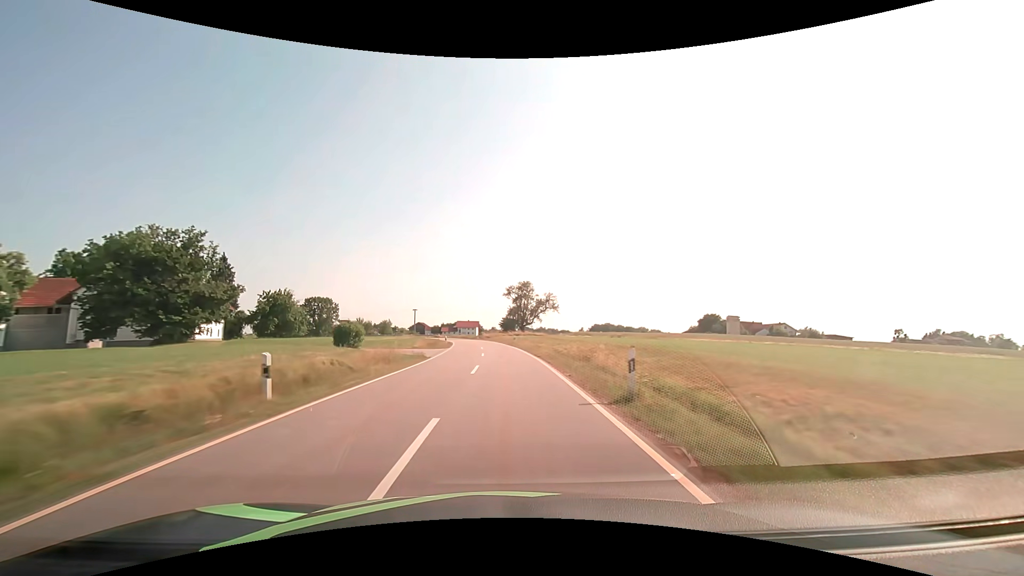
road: tertiary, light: Day
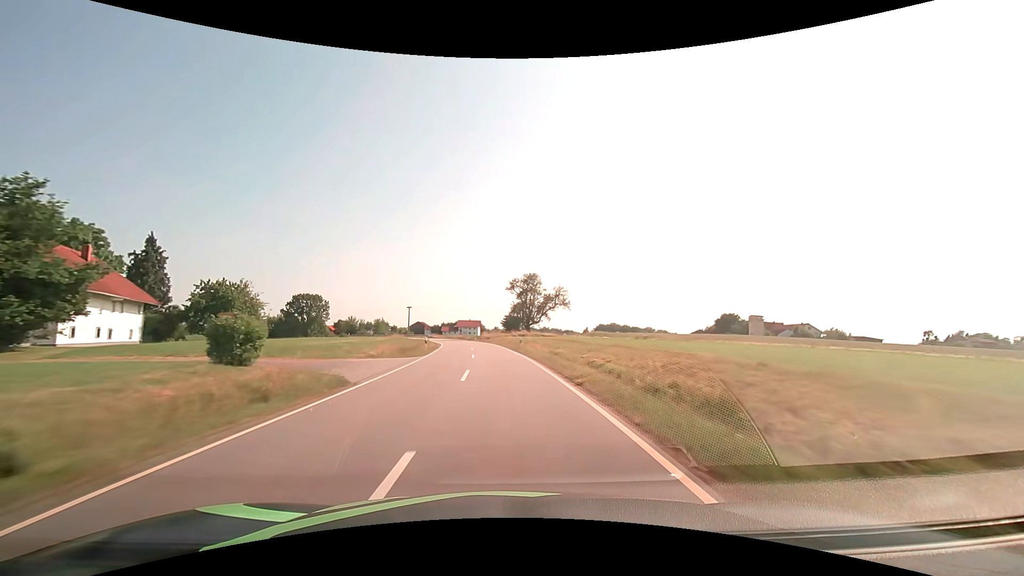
(0.0, +14.2) m; 0°
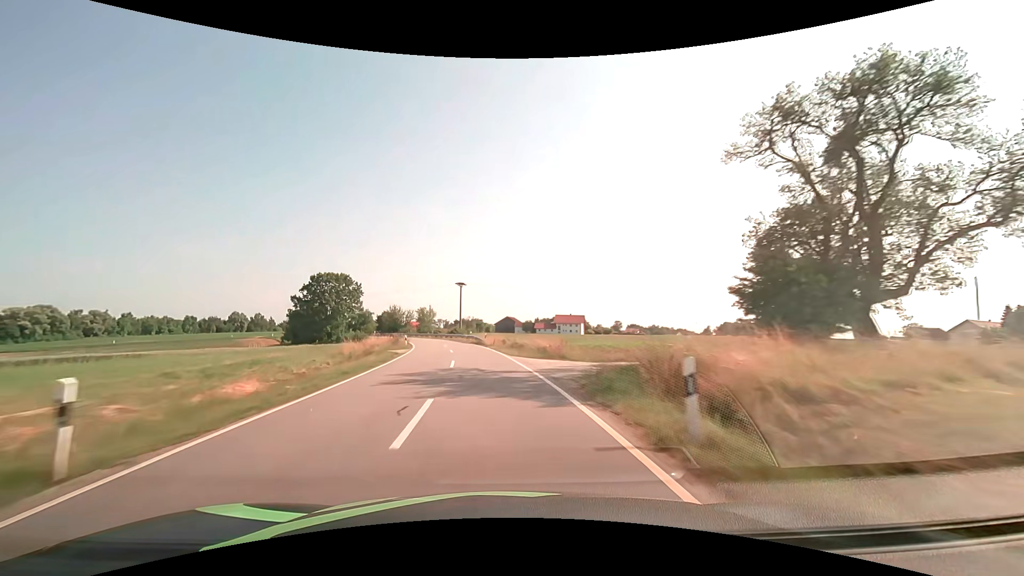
(-5.4, +68.7) m; -11°
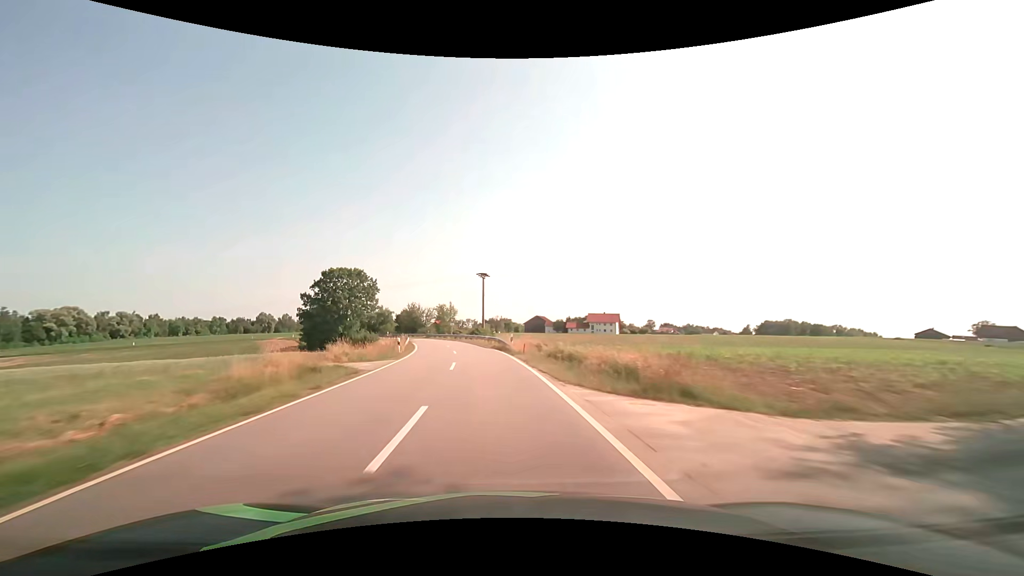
(-0.4, +13.0) m; -3°
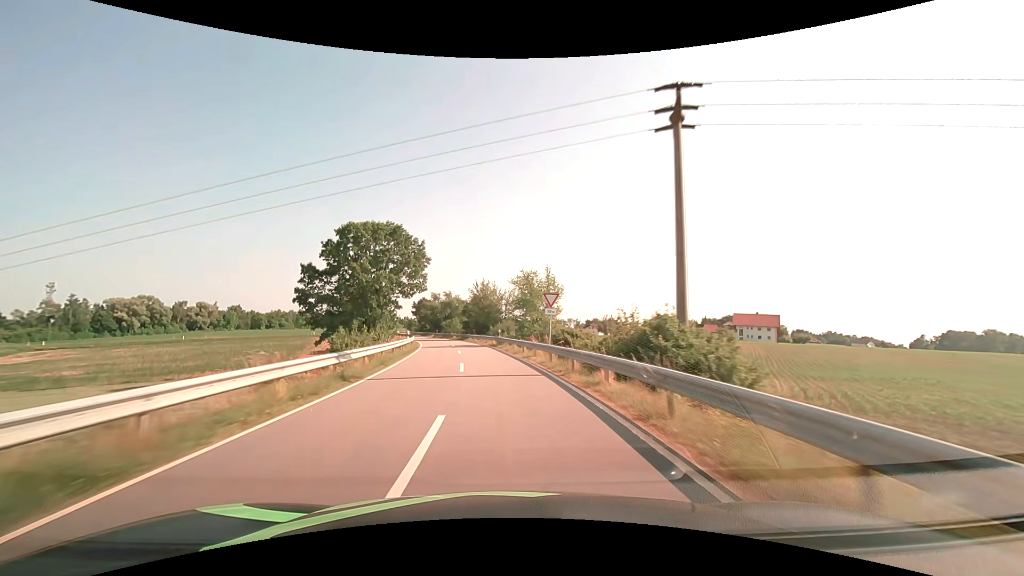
(-5.4, +49.3) m; -12°
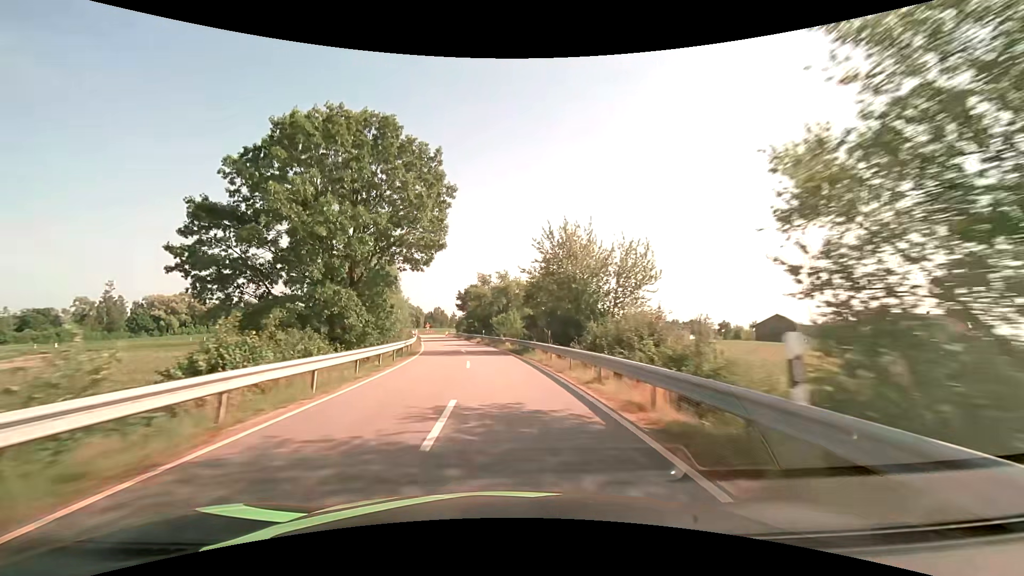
(-2.4, +34.7) m; -8°
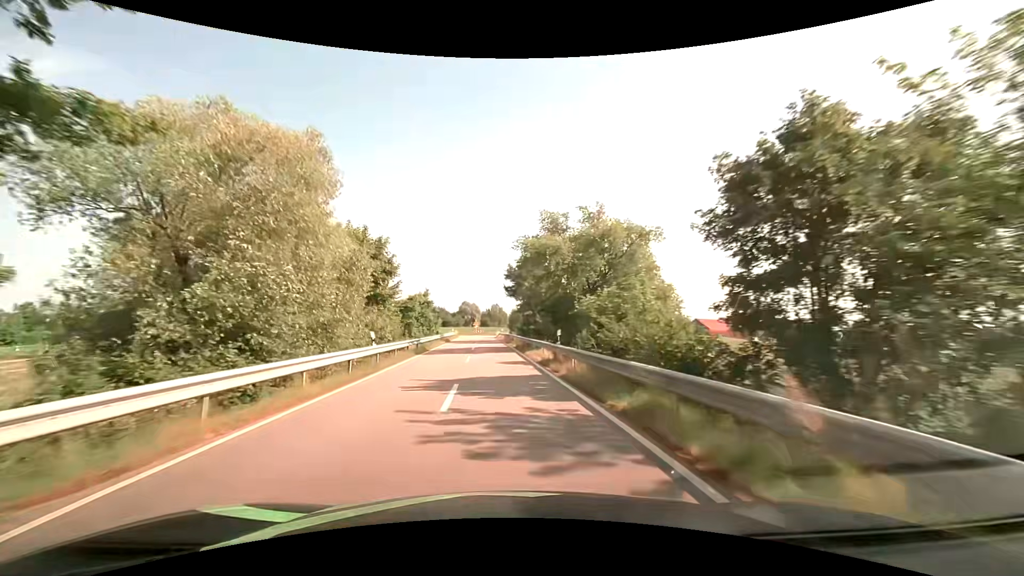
(-1.9, +32.8) m; -7°
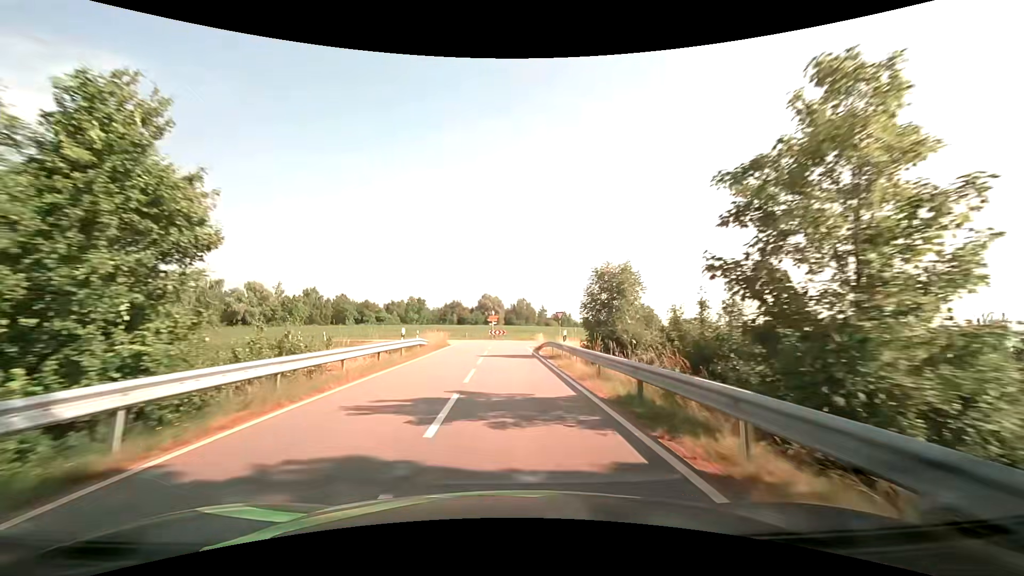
(-2.4, +49.5) m; -3°
(0, +10) (0, +20) (0, +30) (0, +40) (+4, +49) (+12, +55) (+22, +57) (+32, +58) (+42, +60) (+51, +62) m
